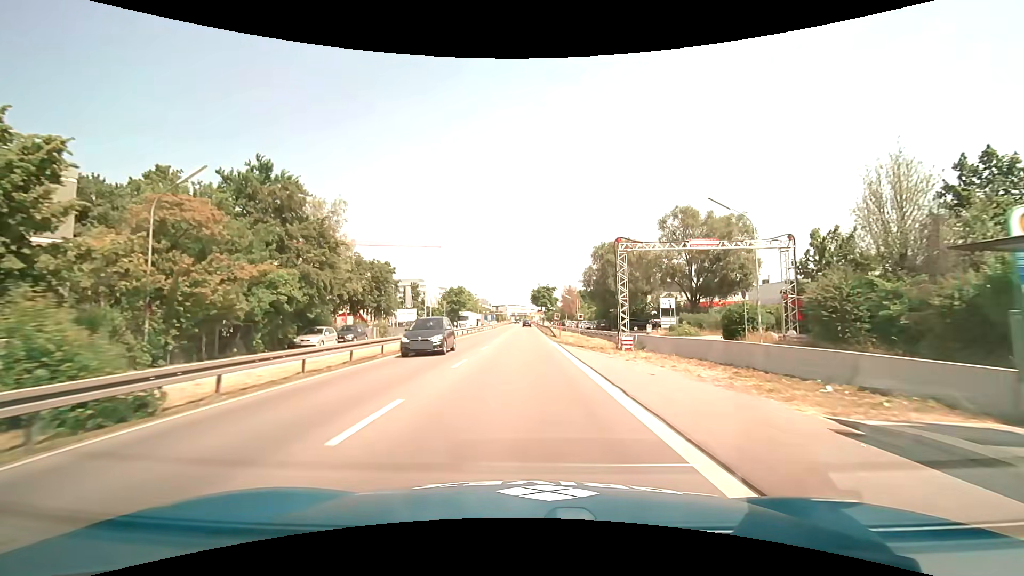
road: primary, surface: asphalt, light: Day
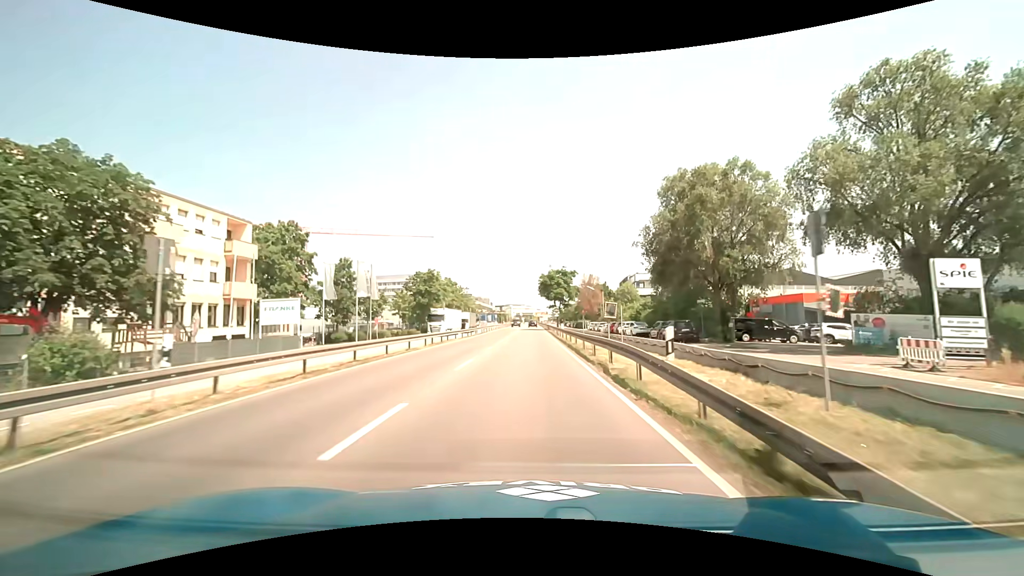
(-0.2, +36.5) m; -1°
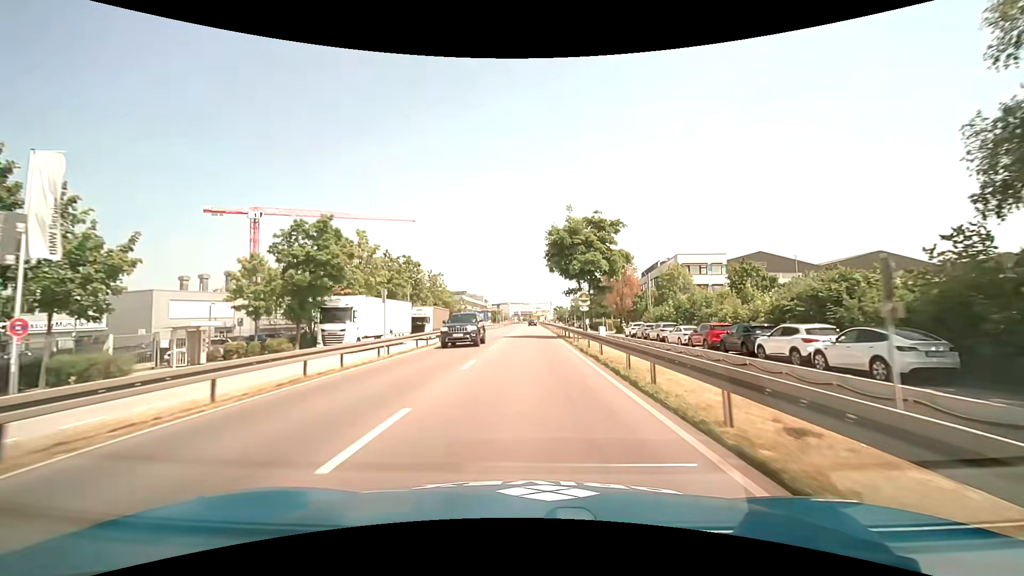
(0.0, +36.5) m; 0°
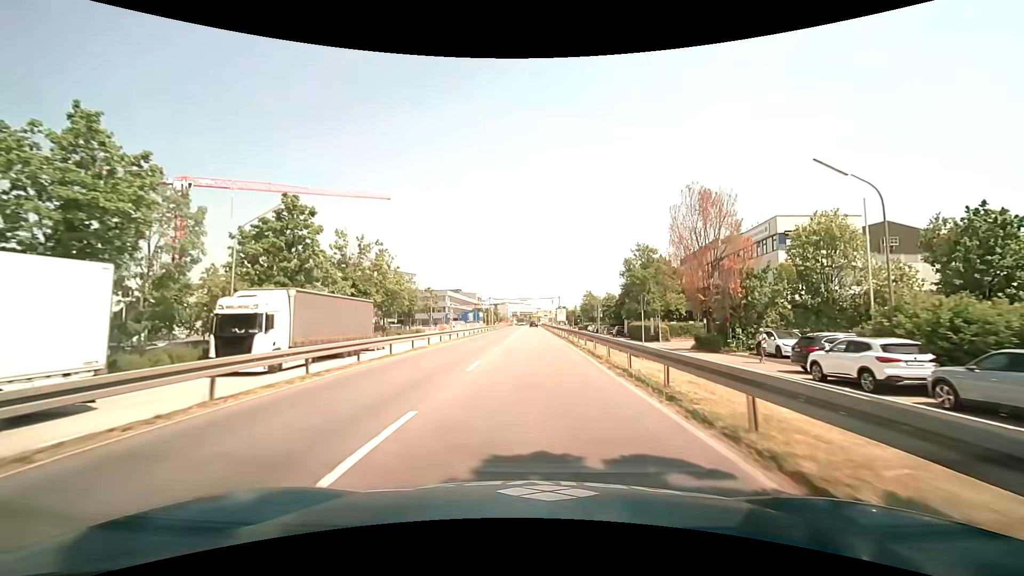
(0.0, +36.4) m; 0°
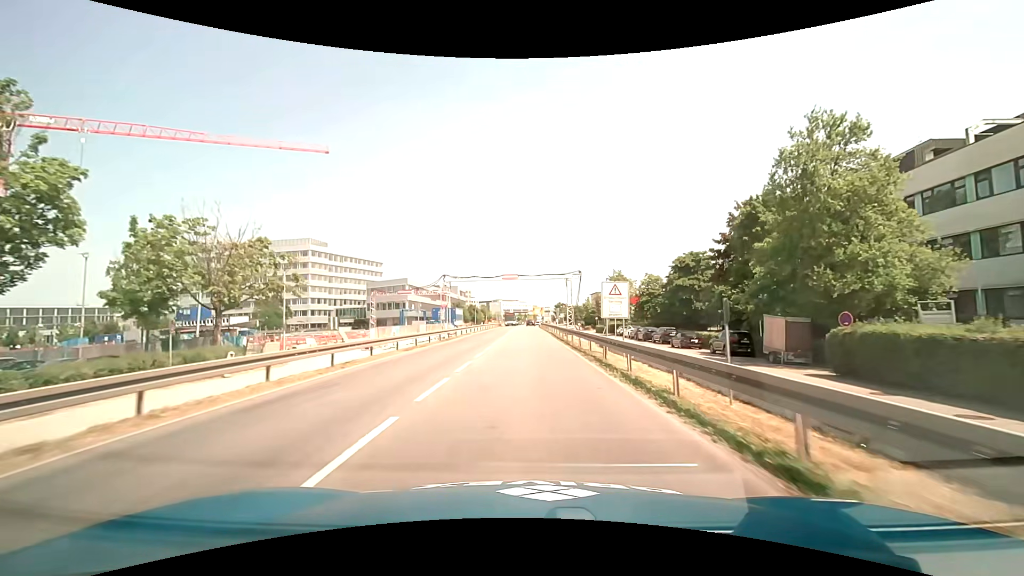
(+0.4, +45.6) m; +1°
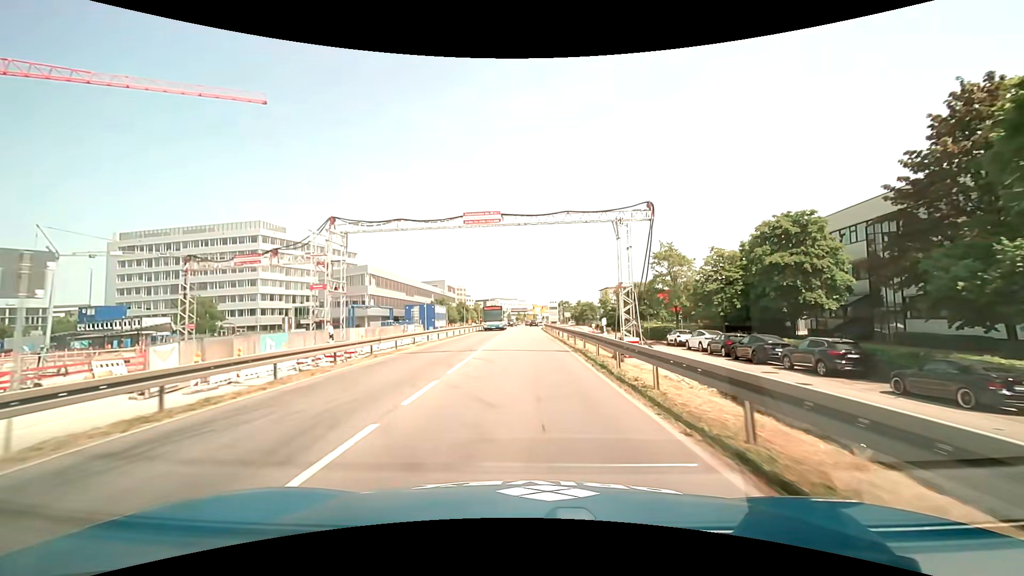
(0.0, +27.4) m; 0°
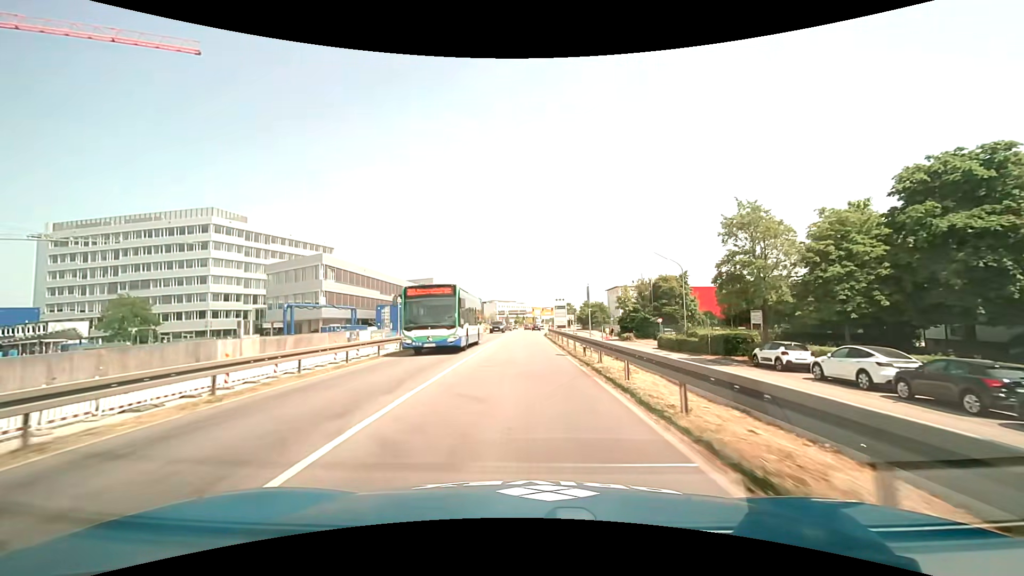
(0.0, +18.3) m; 0°
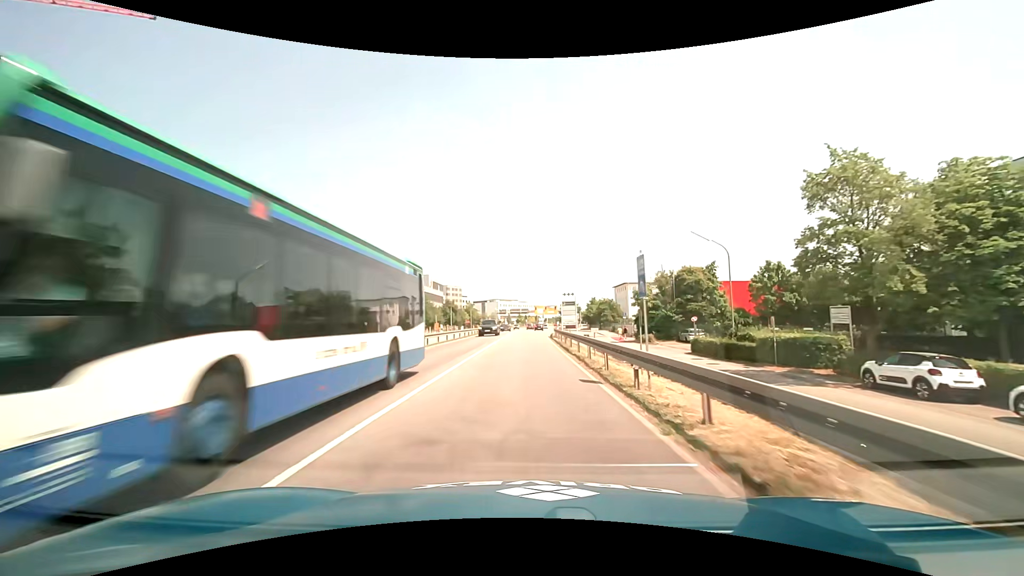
(0.0, +9.1) m; -1°
(0, +10) (0, +20) (0, +30) (0, +40) (0, +50) (0, +60) (+1, +70) (+1, +80) (+2, +90) (+2, +100) m
